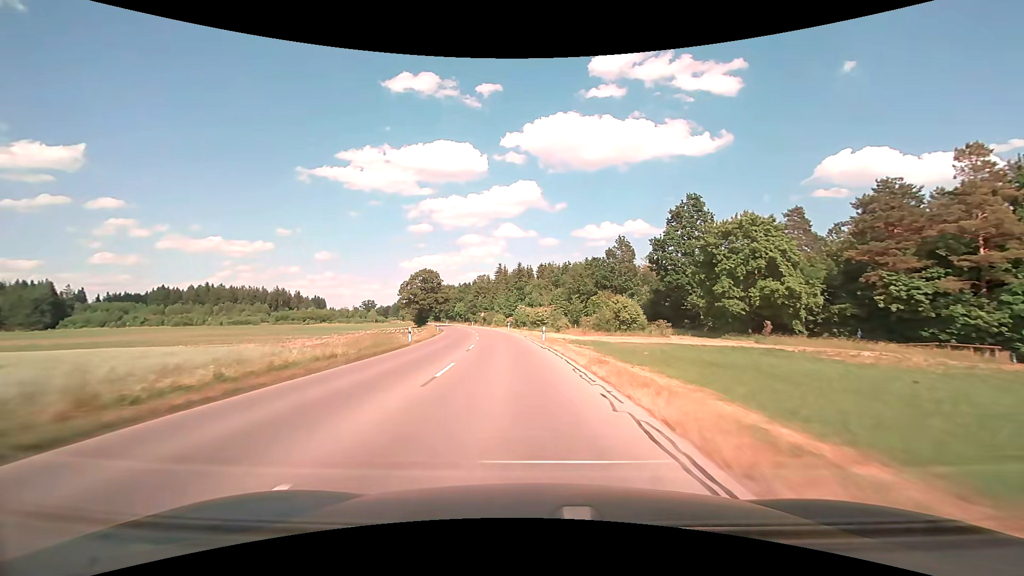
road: tertiary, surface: asphalt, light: Day
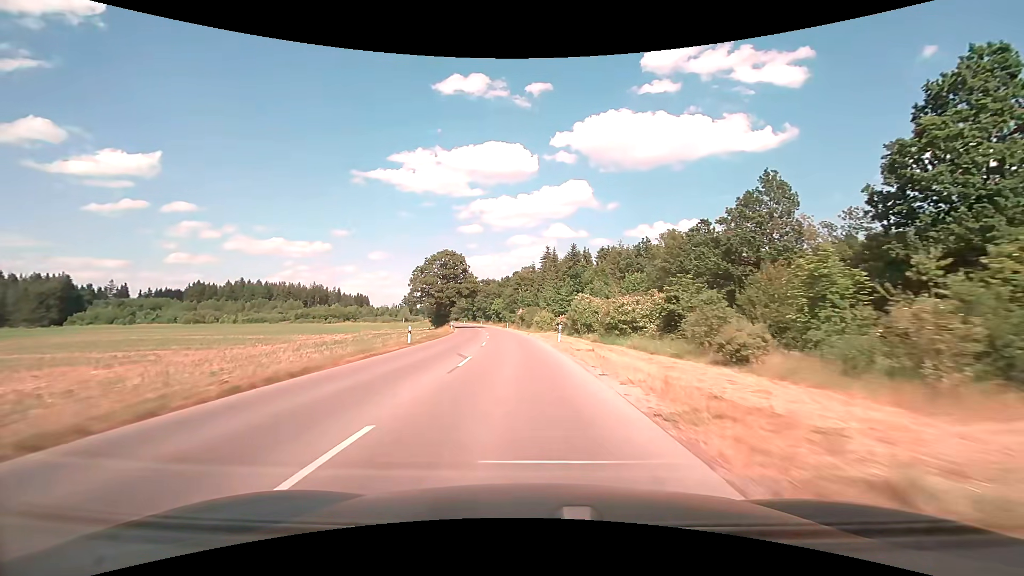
(-1.8, +33.8) m; -6°
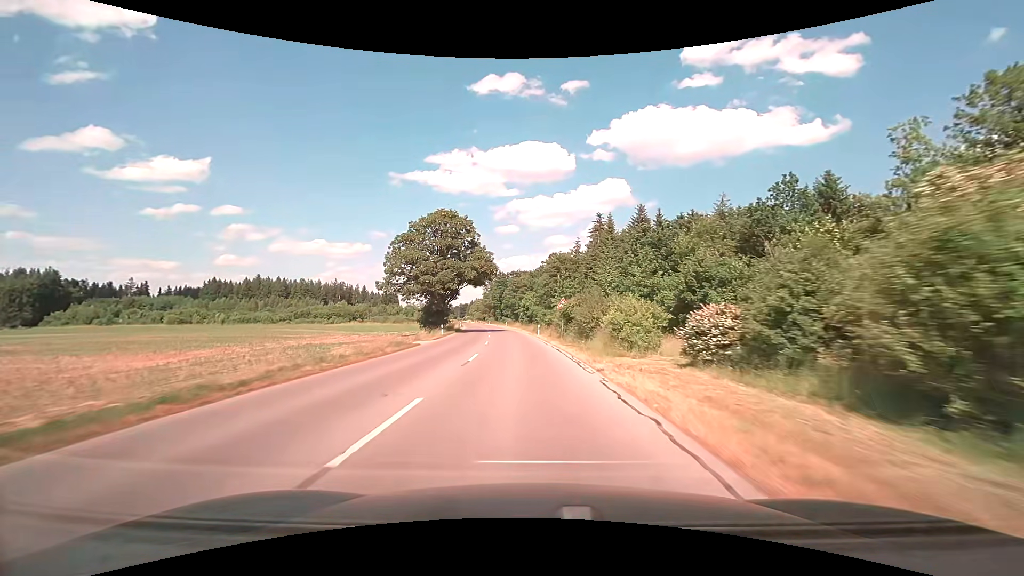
(-1.3, +34.0) m; -4°
(0, +10) (0, +20) (-1, +30) (-2, +40) (-2, +50) (-3, +60) (-5, +70) (-6, +80) (-7, +90) (-9, +100) m
